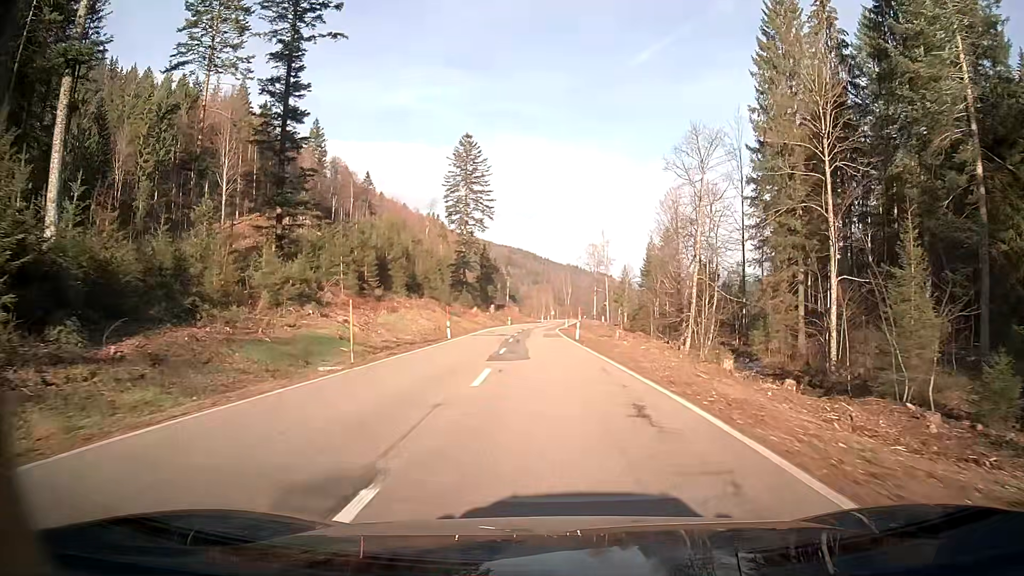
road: secondary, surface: asphalt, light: Day
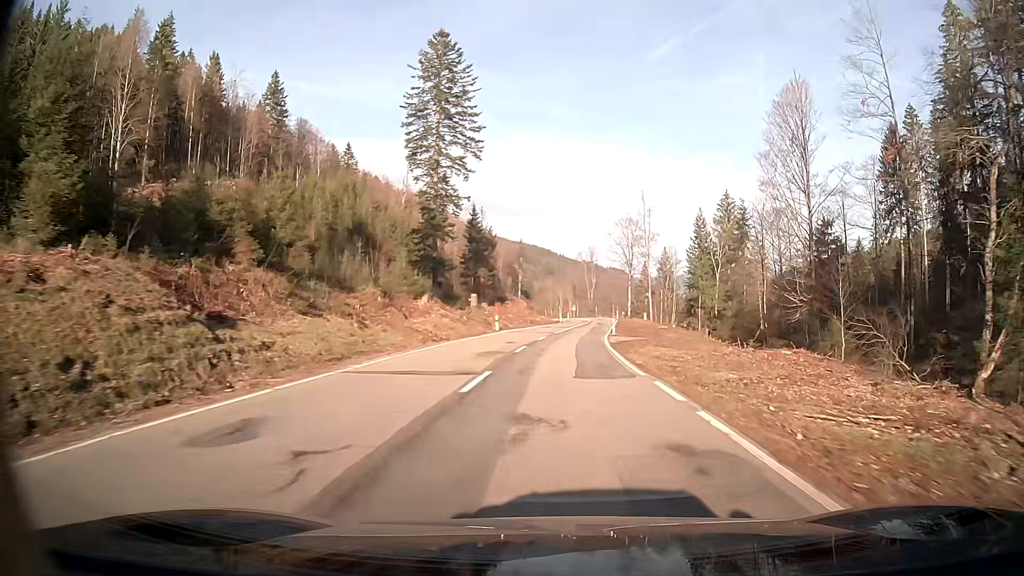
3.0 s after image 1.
(-1.0, +49.5) m; 0°
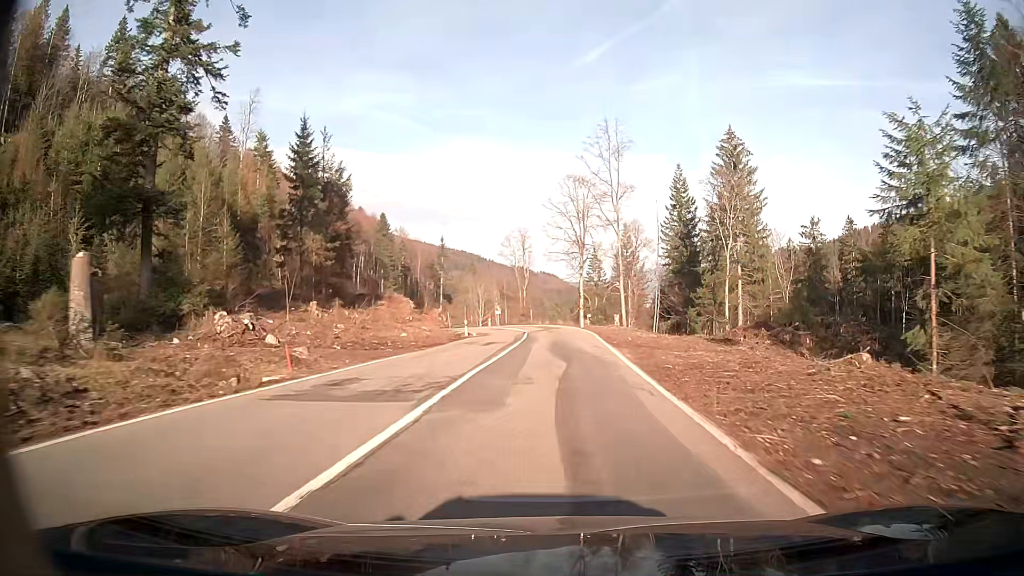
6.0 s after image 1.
(+2.3, +49.8) m; +6°
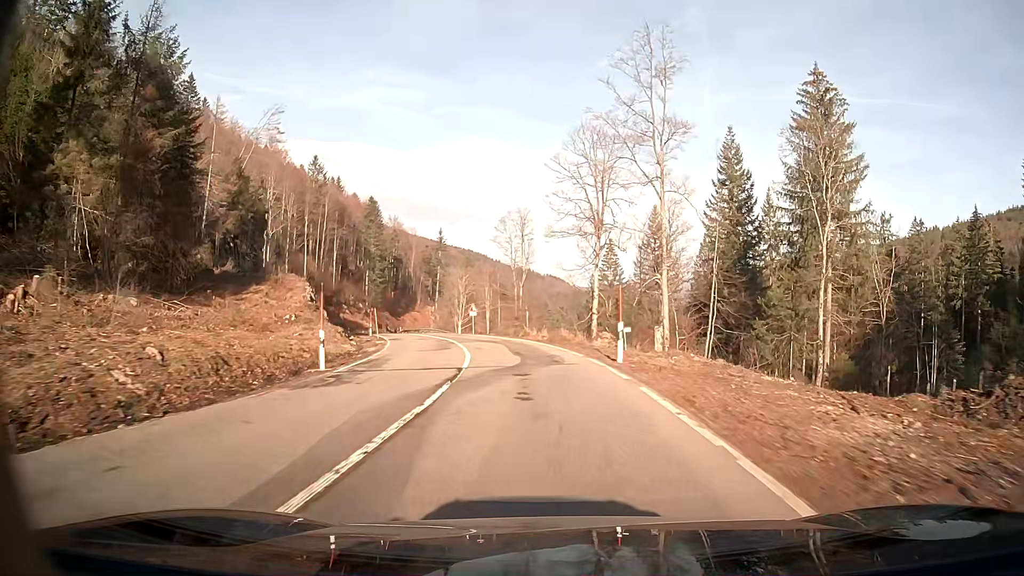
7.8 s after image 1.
(-0.1, +29.4) m; -2°
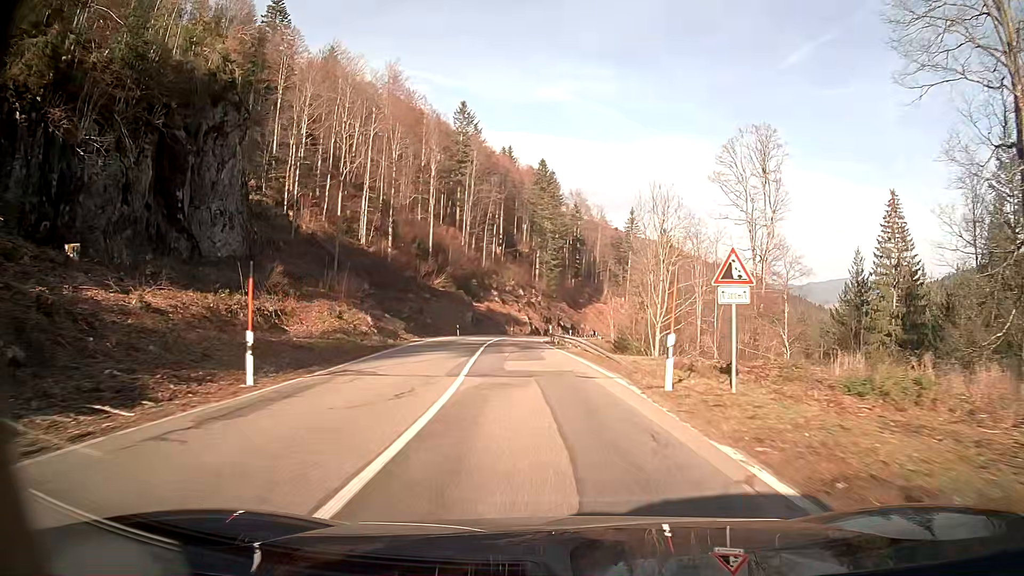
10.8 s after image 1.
(-6.8, +48.2) m; -16°
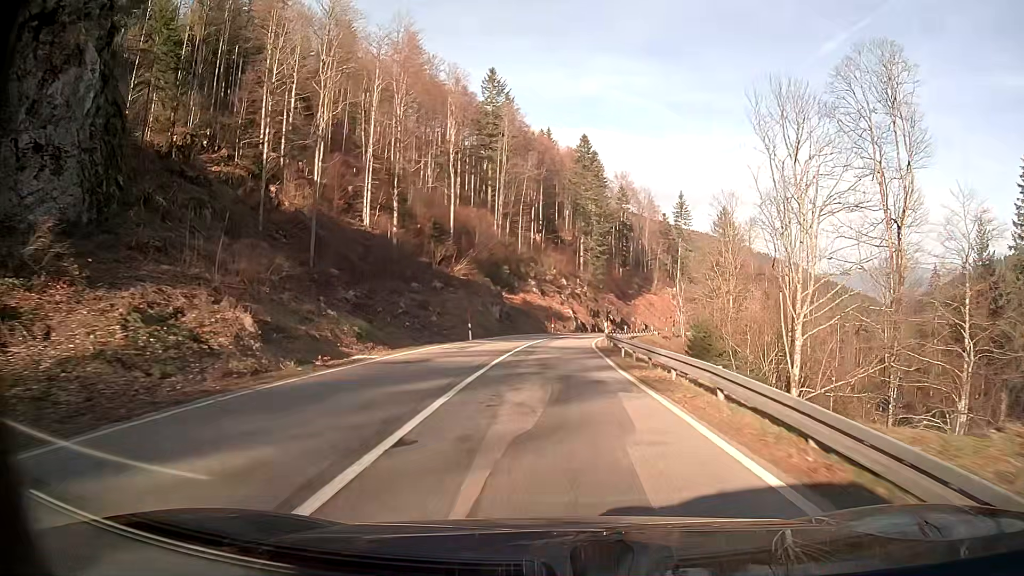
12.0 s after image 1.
(-0.6, +20.1) m; -3°
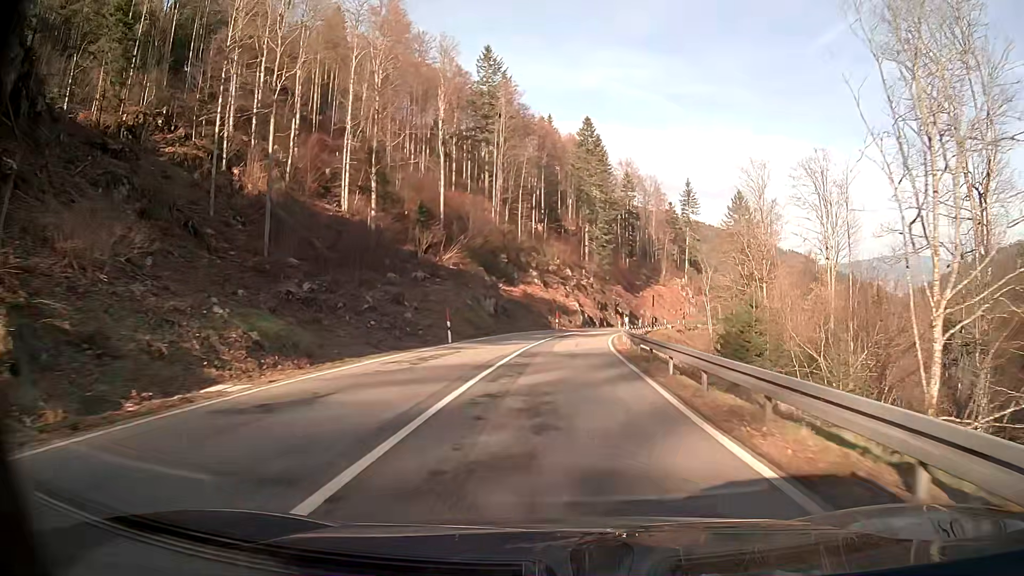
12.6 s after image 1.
(0.0, +10.2) m; 0°
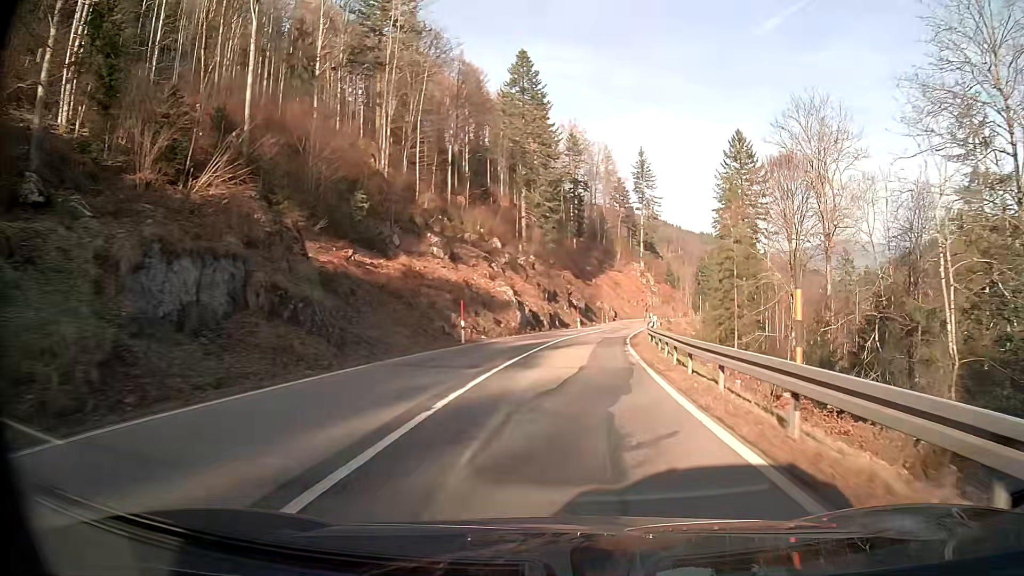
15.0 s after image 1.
(+2.0, +41.3) m; +6°
